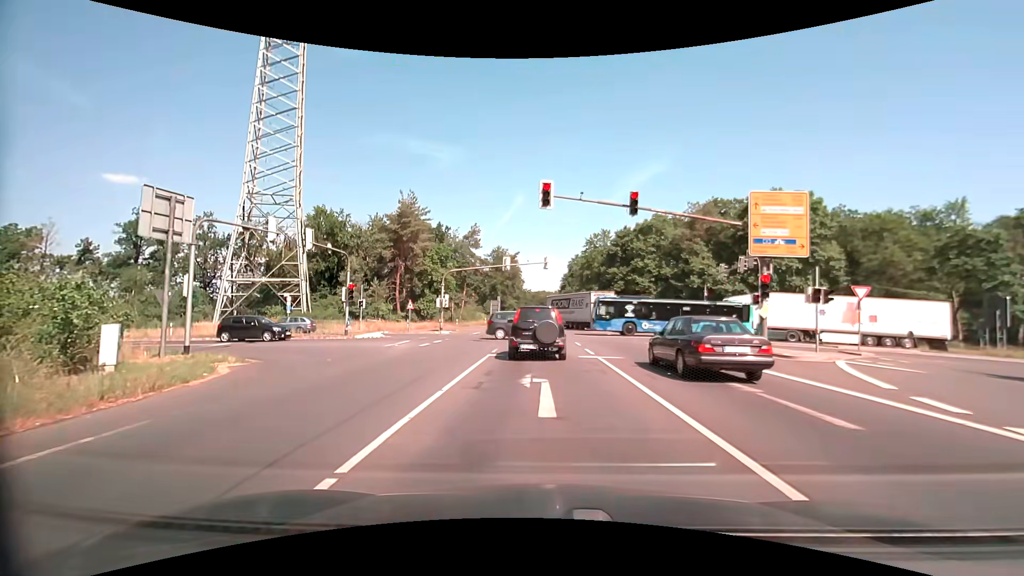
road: primary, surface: asphalt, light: Day
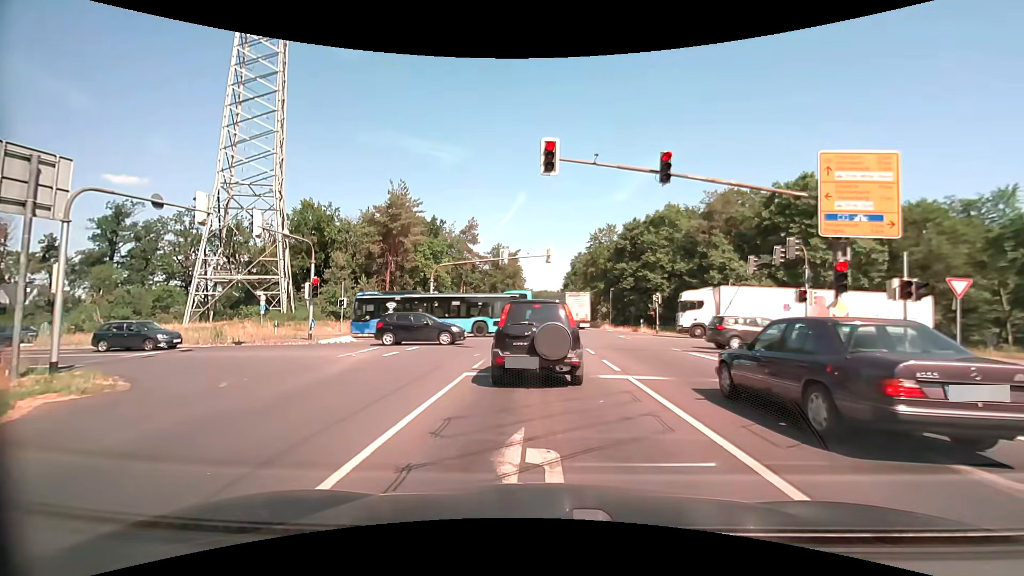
(0.0, +5.3) m; 0°
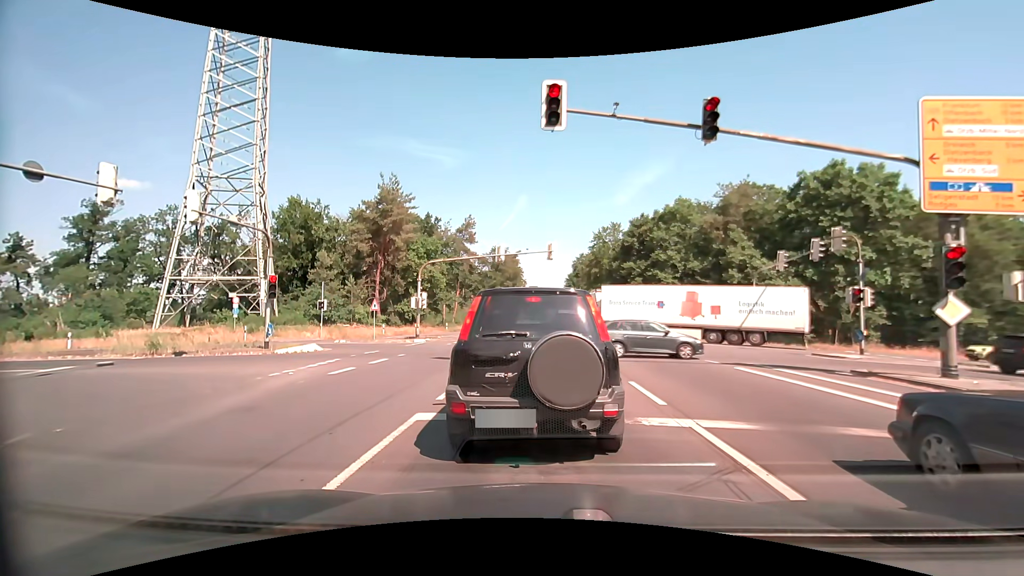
(0.0, +4.2) m; 0°
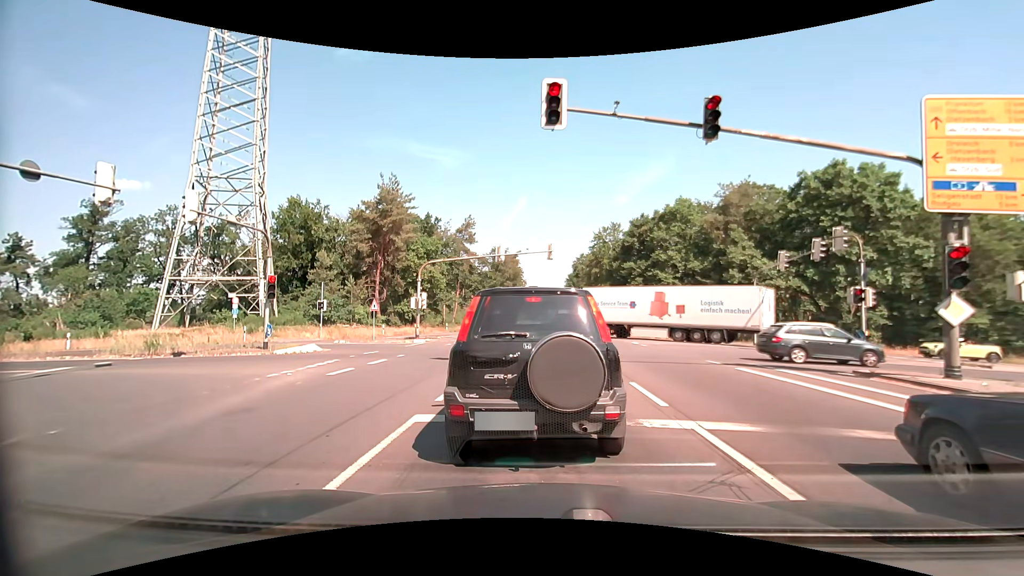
(0.0, +0.1) m; 0°
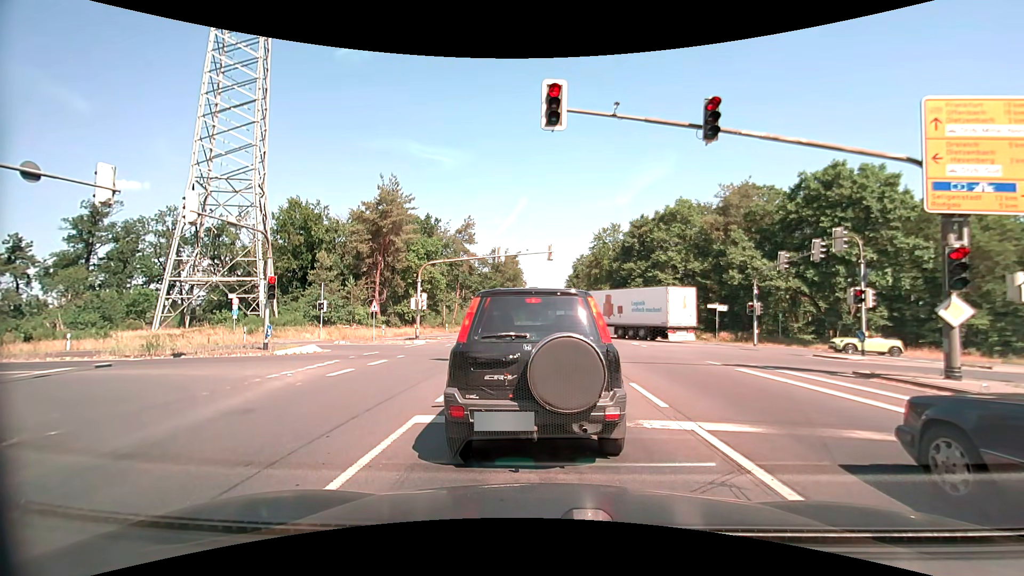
(0.0, 0.0) m; 0°
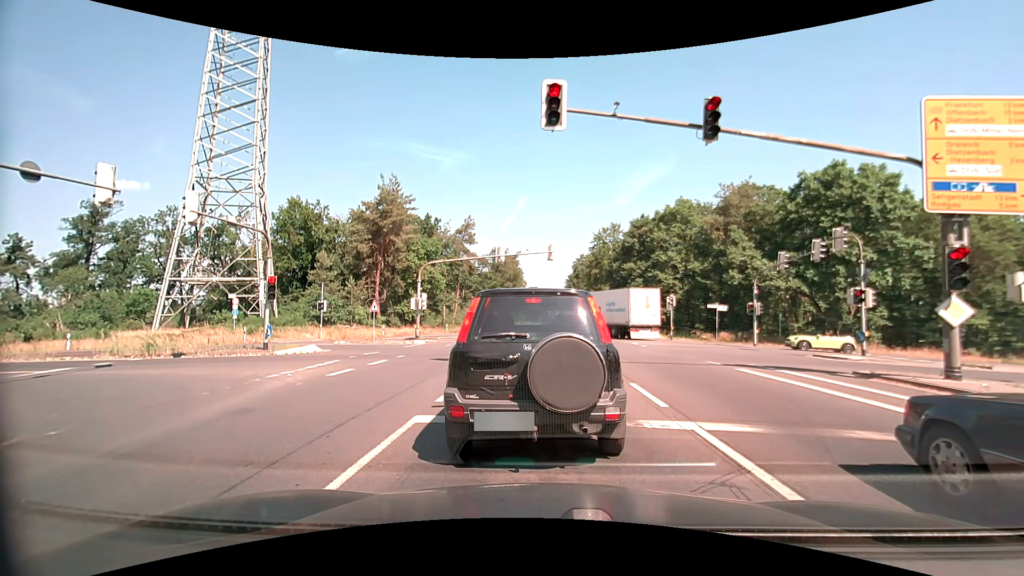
(0.0, 0.0) m; 0°
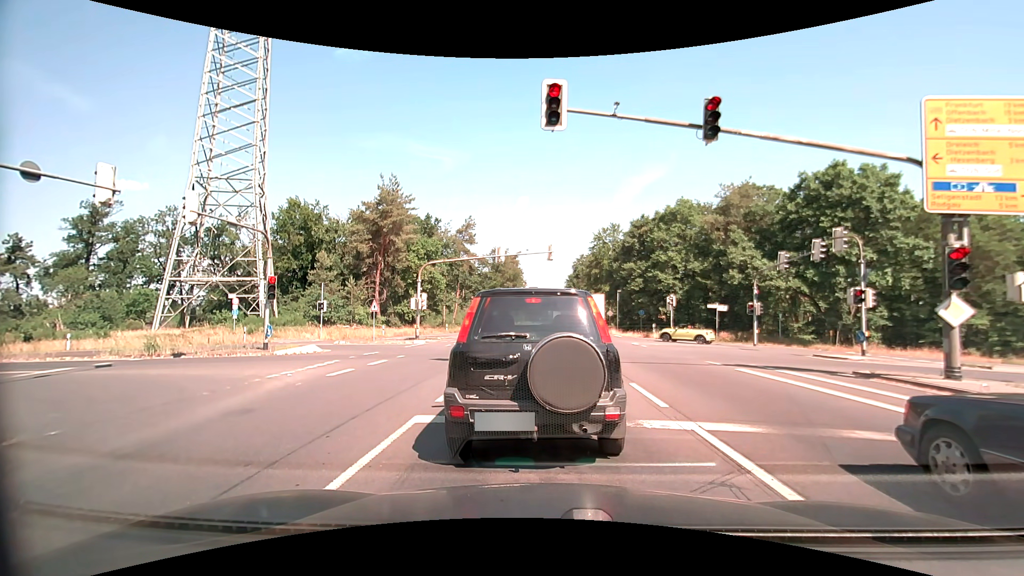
(0.0, 0.0) m; 0°
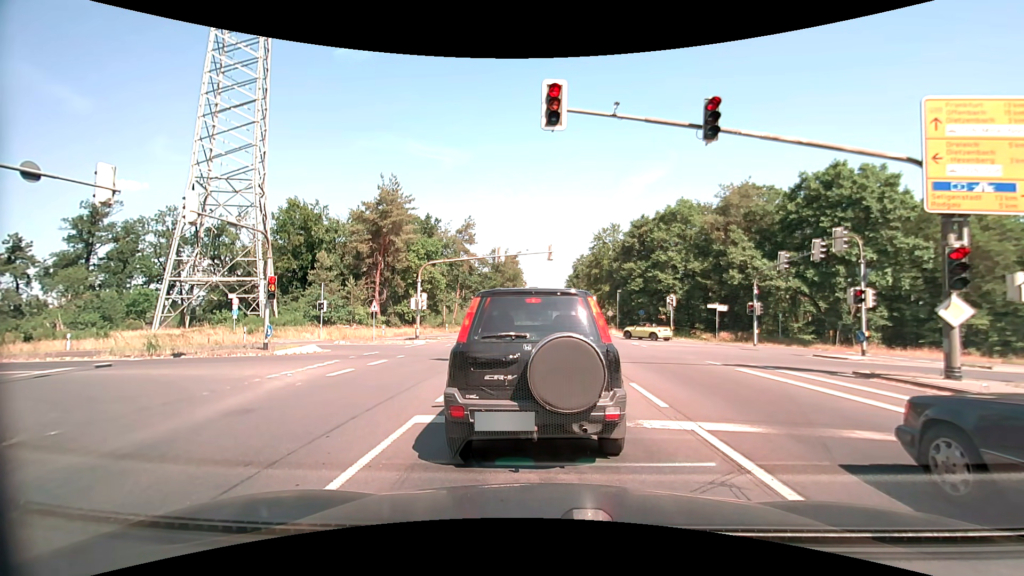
(0.0, 0.0) m; 0°
